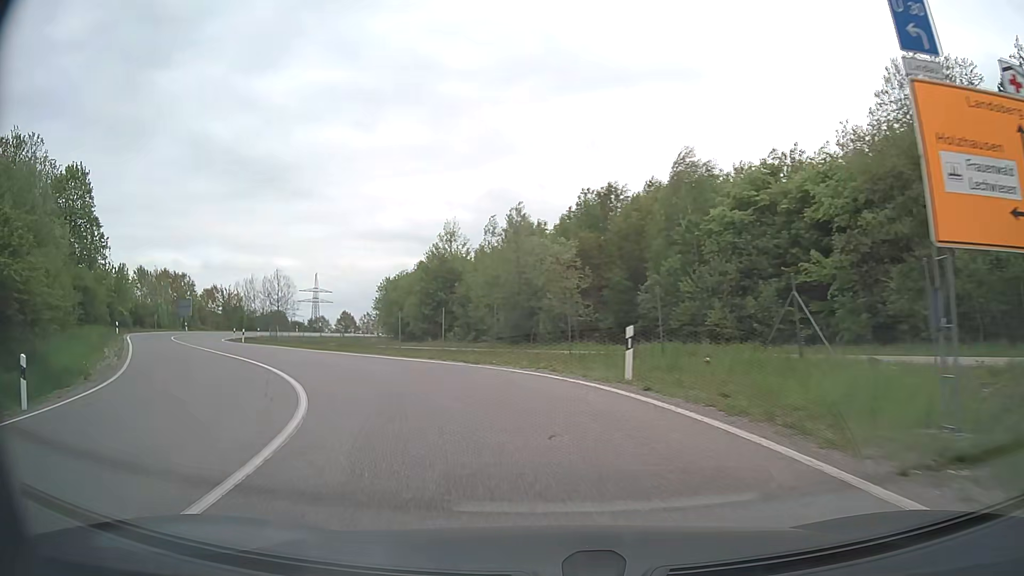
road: secondary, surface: asphalt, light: Day
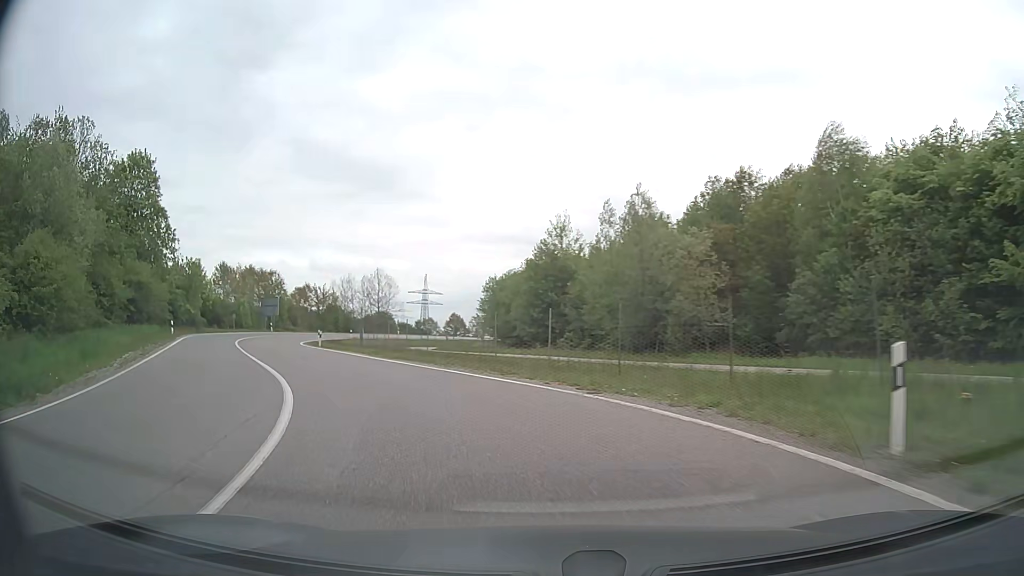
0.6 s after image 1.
(-0.5, +6.6) m; -9°
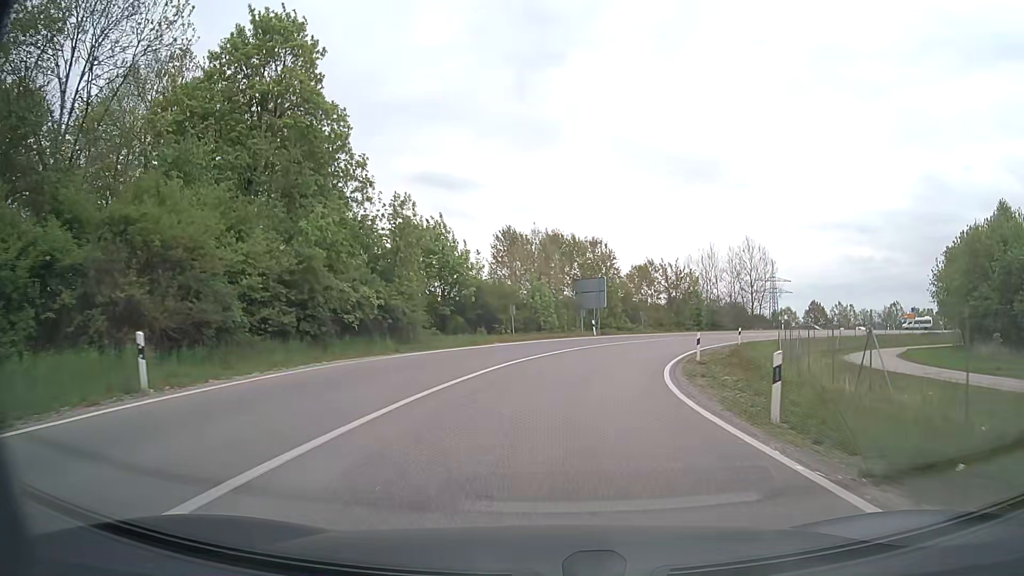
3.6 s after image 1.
(-12.5, +32.4) m; -29°
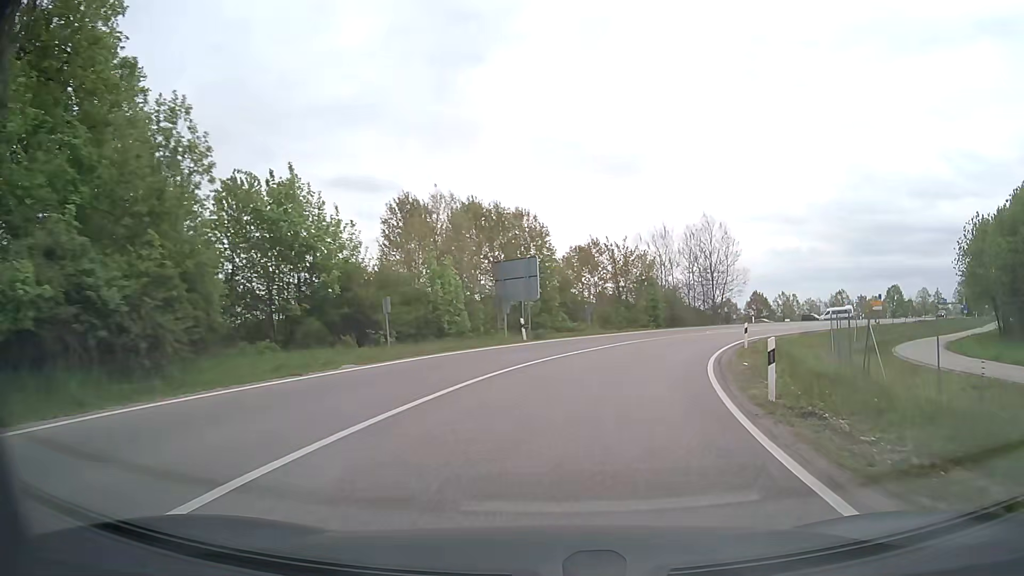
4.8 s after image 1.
(+0.6, +15.2) m; +6°
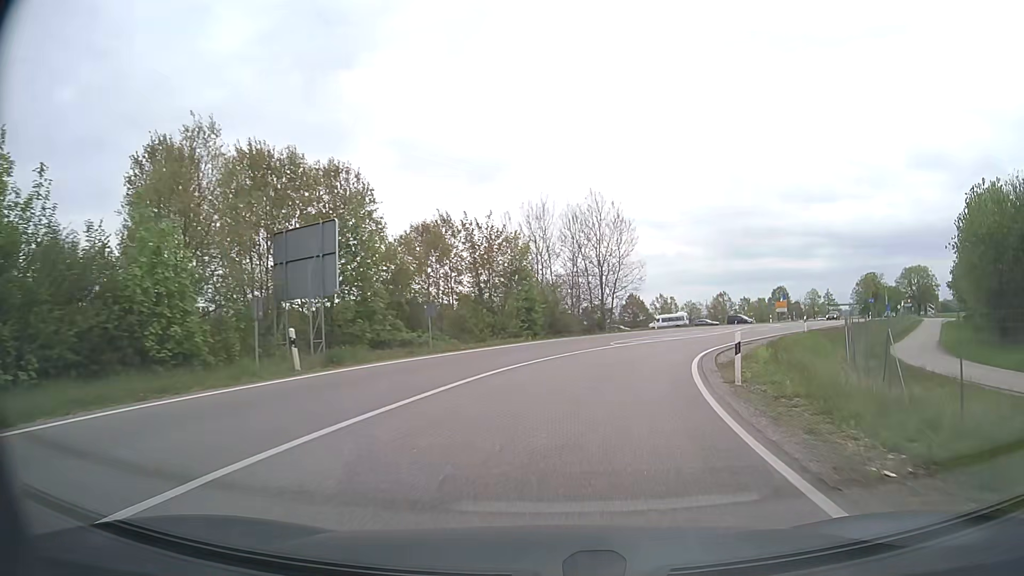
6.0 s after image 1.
(+1.4, +15.1) m; +11°
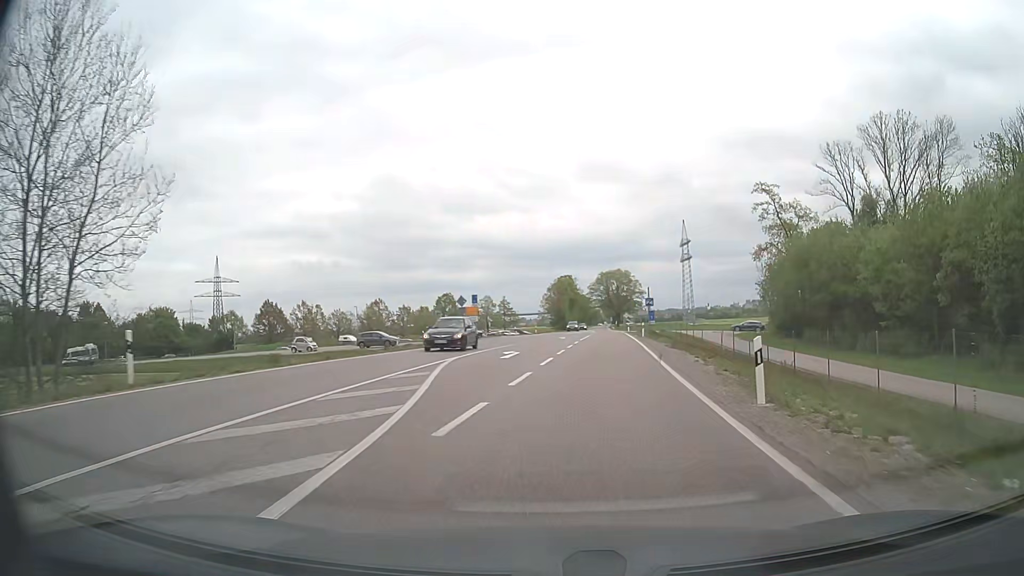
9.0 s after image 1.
(+9.2, +37.5) m; +29°
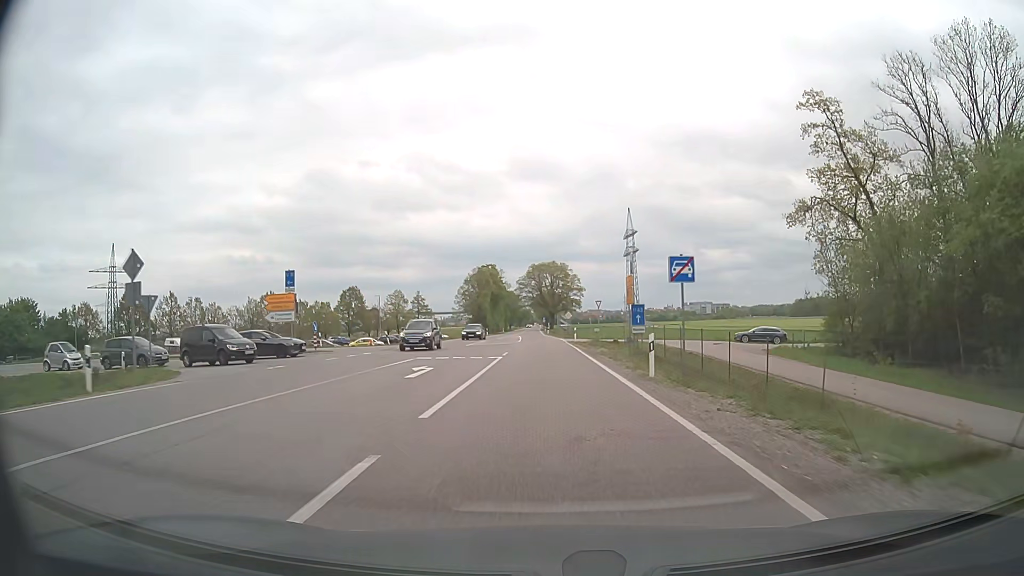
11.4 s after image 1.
(+2.8, +34.3) m; +6°
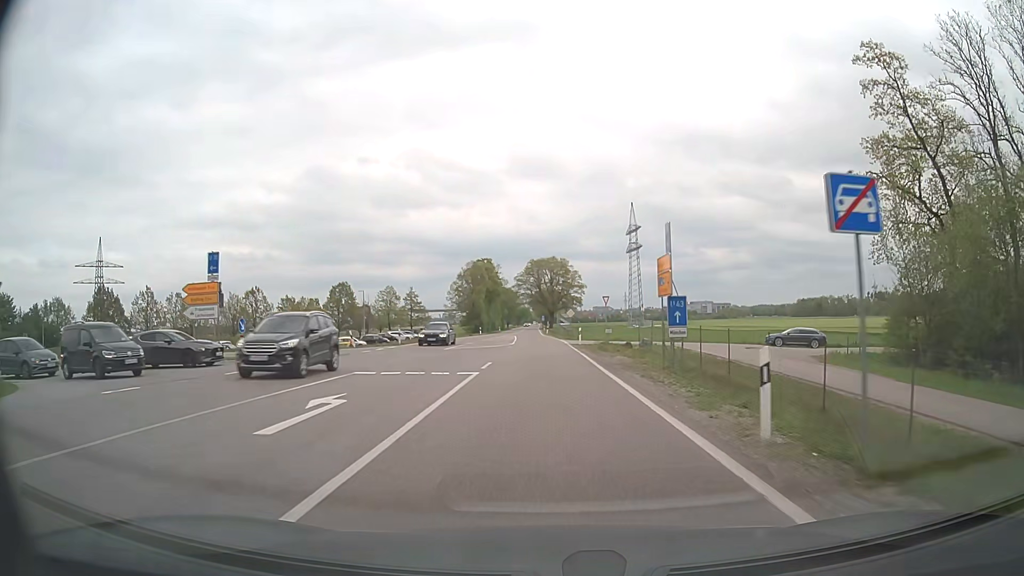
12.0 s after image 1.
(0.0, +9.2) m; 0°
(0, +10) (0, +20) (0, +30) (0, +40) (-1, +50) (-1, +60) (-1, +70) (-2, +80) (-2, +90) (-2, +100) m
